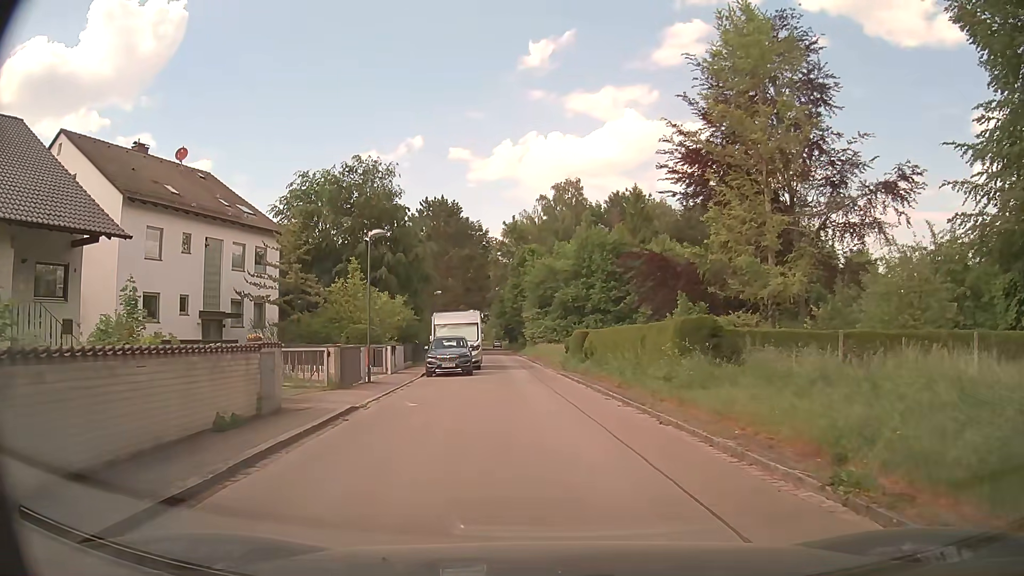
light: Day
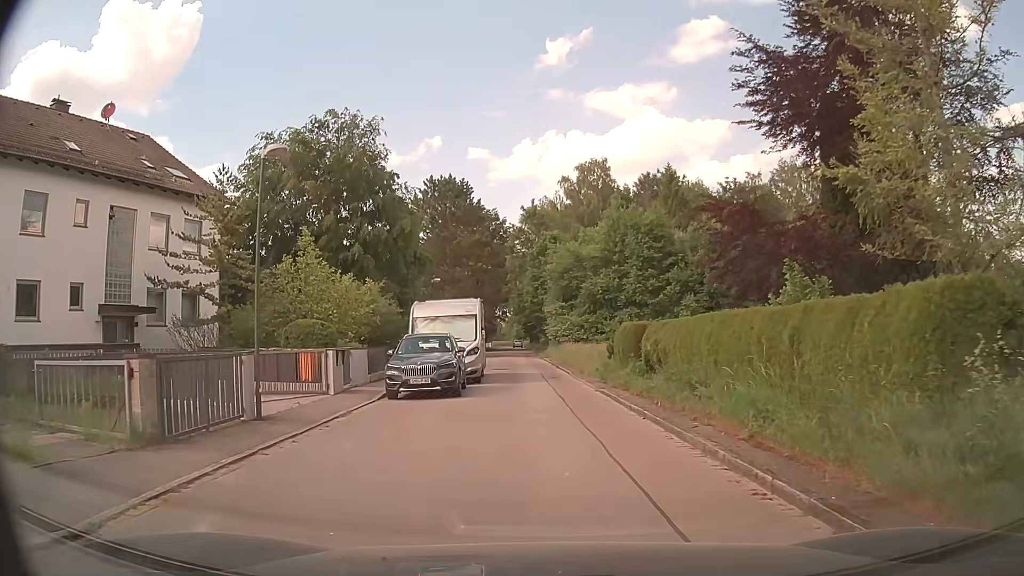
(-0.2, +10.1) m; -3°
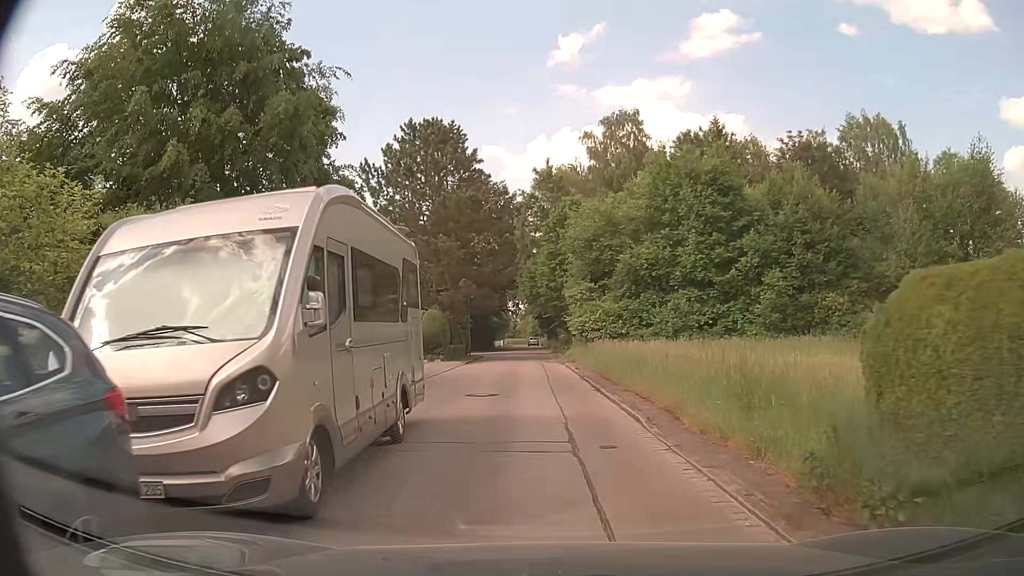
(0.0, +17.0) m; -1°
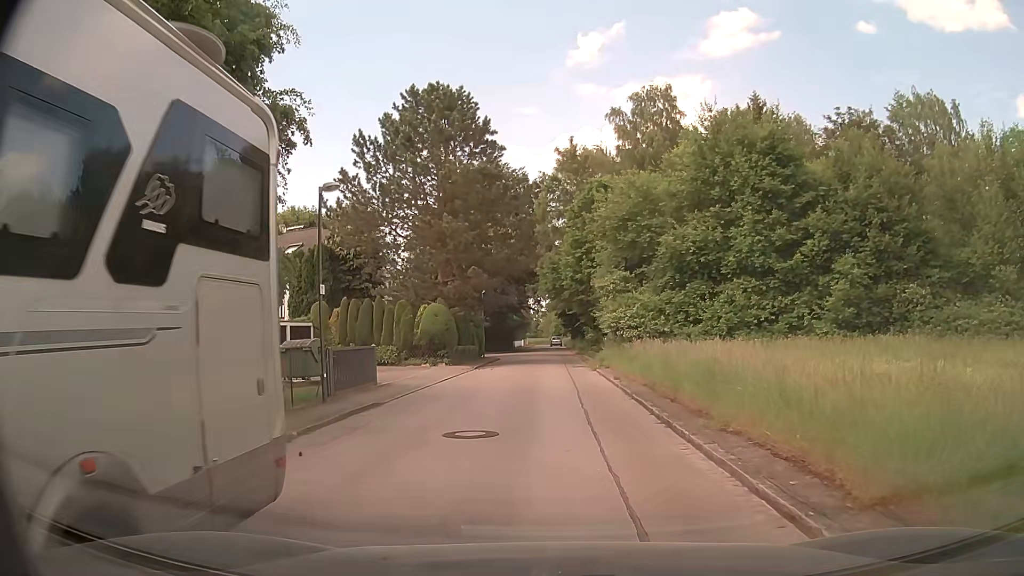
(-0.1, +6.9) m; -3°
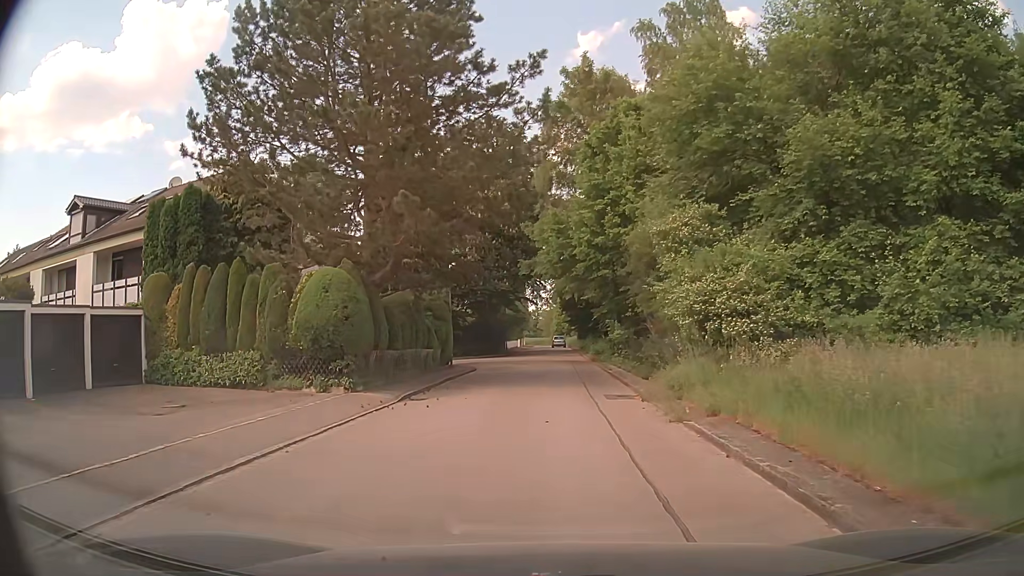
(+0.1, +17.4) m; +1°
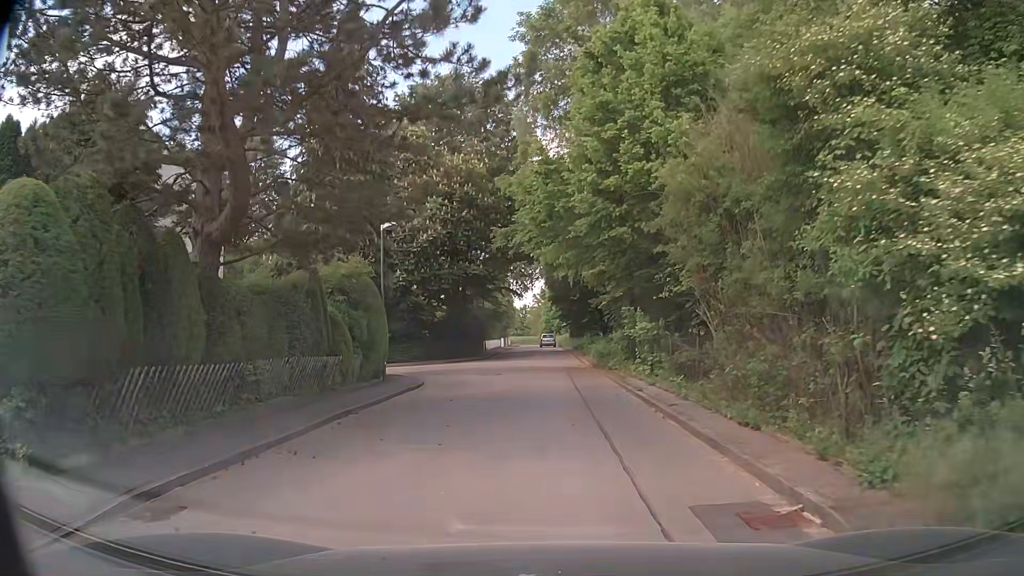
(+0.2, +11.1) m; +1°
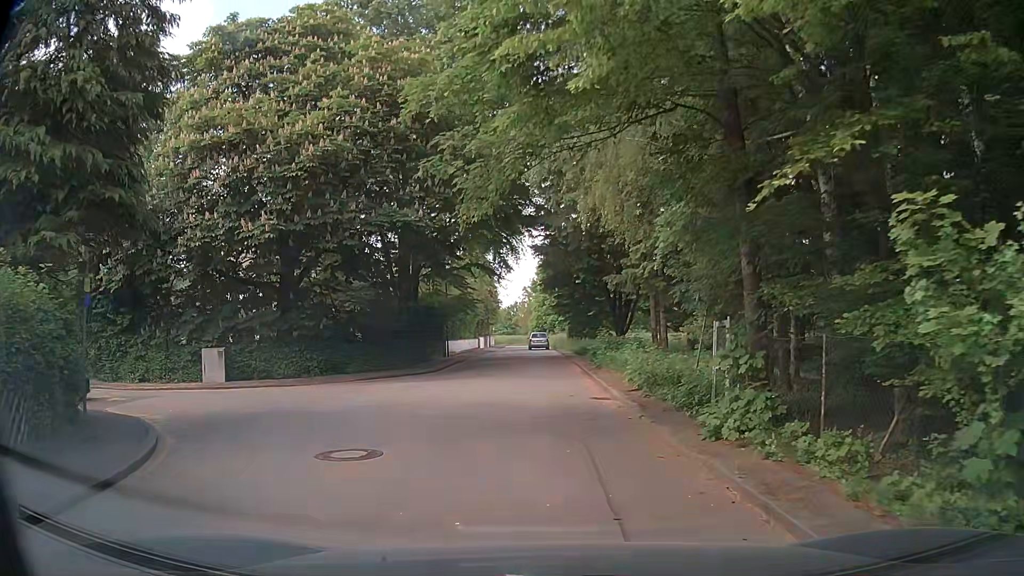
(+0.2, +16.5) m; 0°
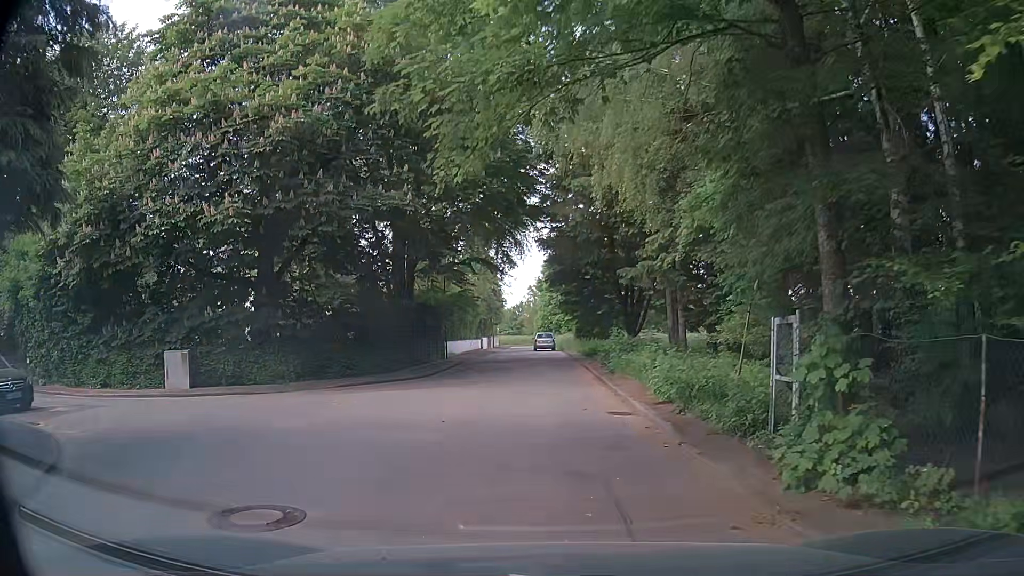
(0.0, +2.7) m; +1°
